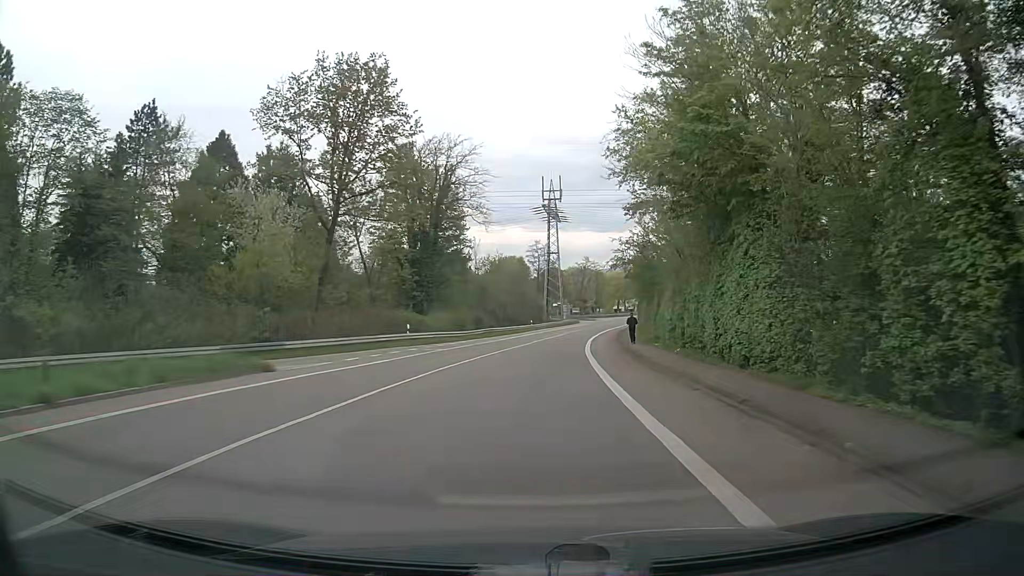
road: tertiary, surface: asphalt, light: Day
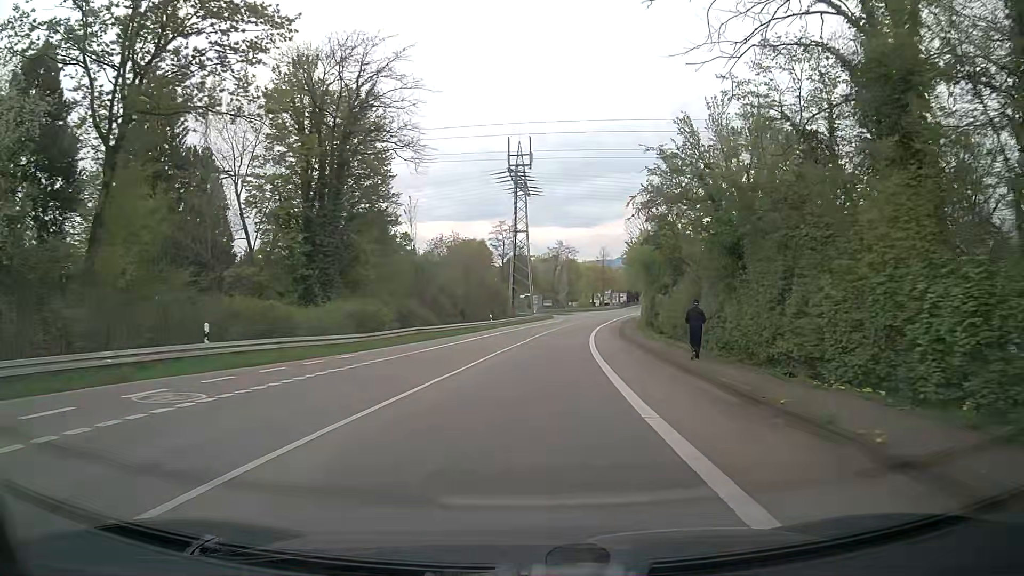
(+0.6, +23.6) m; +4°
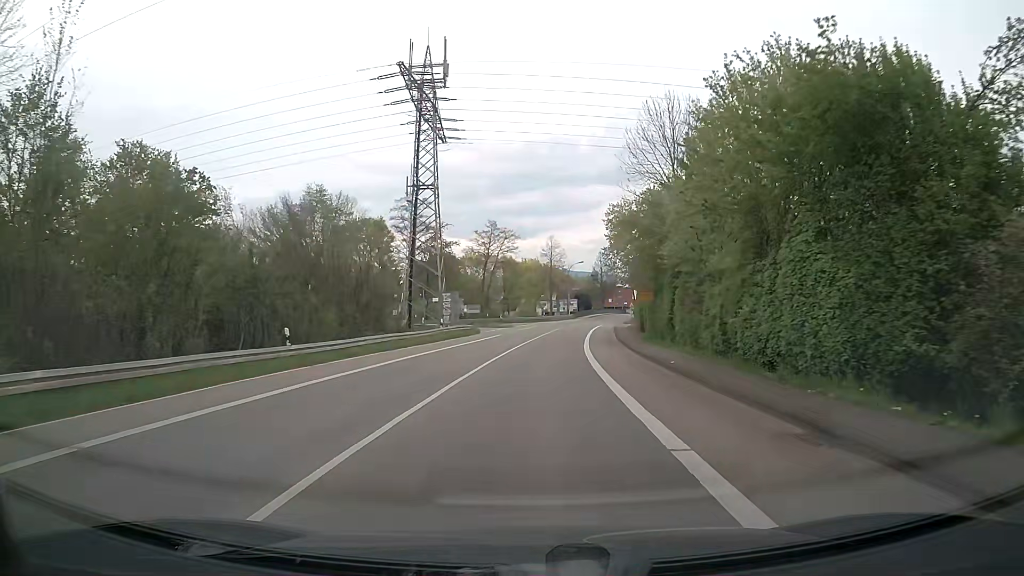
(+1.0, +39.7) m; +4°
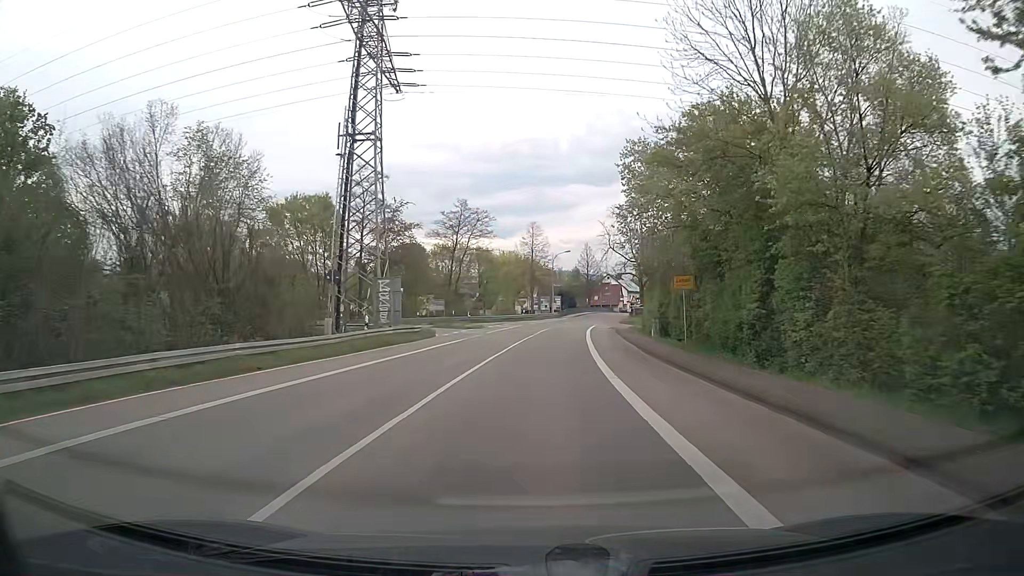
(+0.1, +15.9) m; +1°
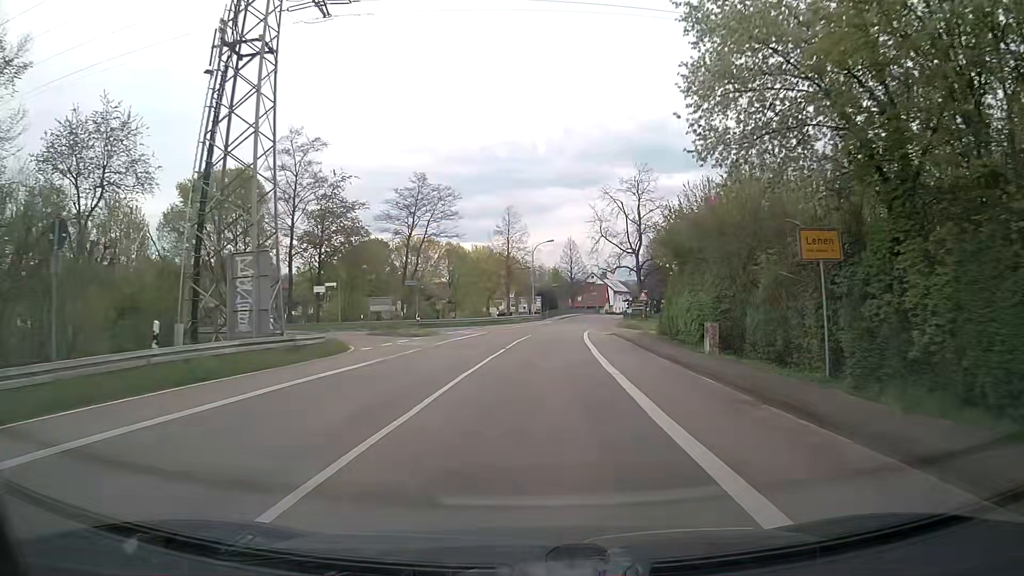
(+0.3, +15.8) m; +2°
